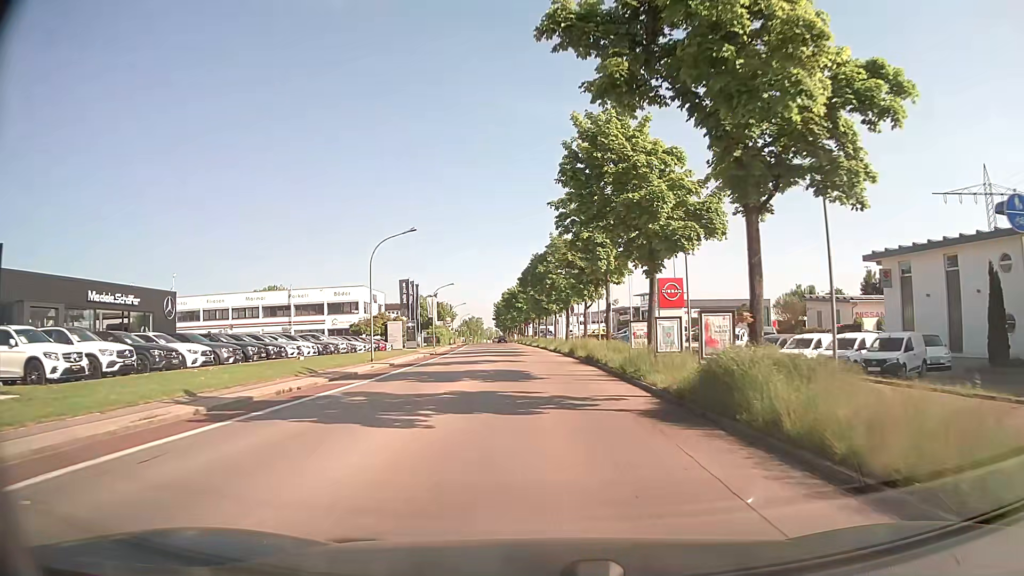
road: tertiary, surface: asphalt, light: Day
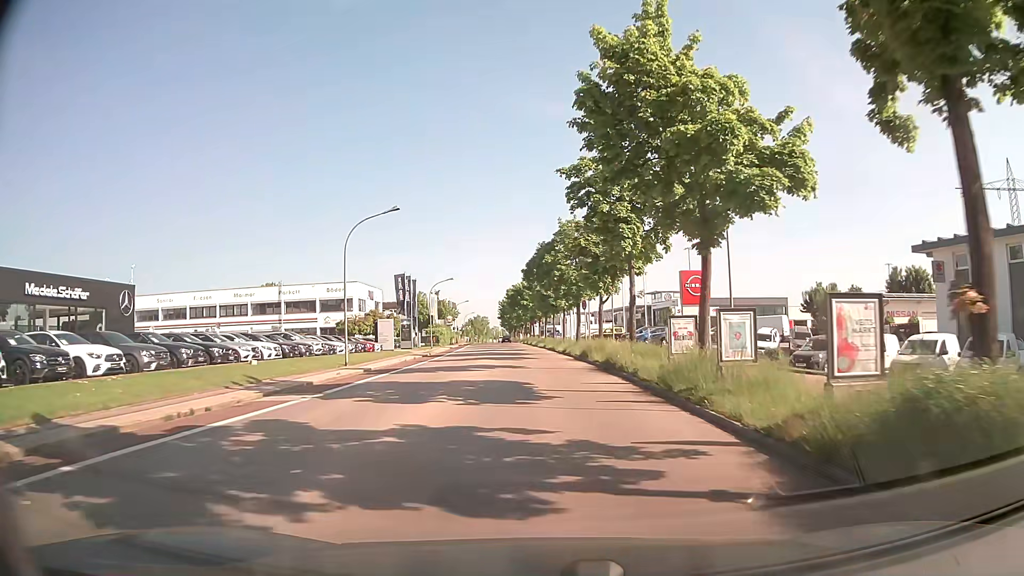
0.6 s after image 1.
(0.0, +6.2) m; -1°
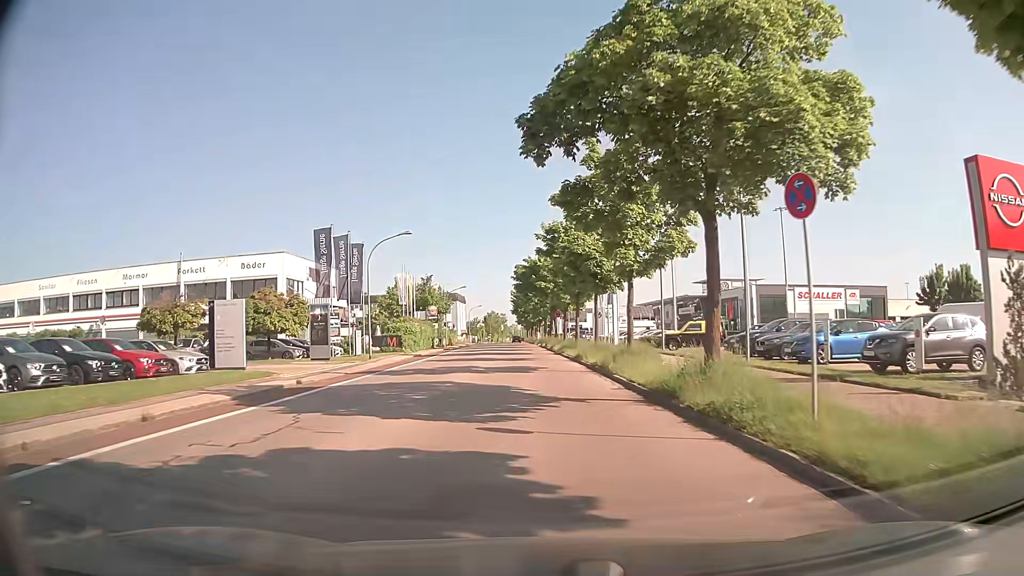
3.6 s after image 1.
(-0.5, +31.9) m; -2°
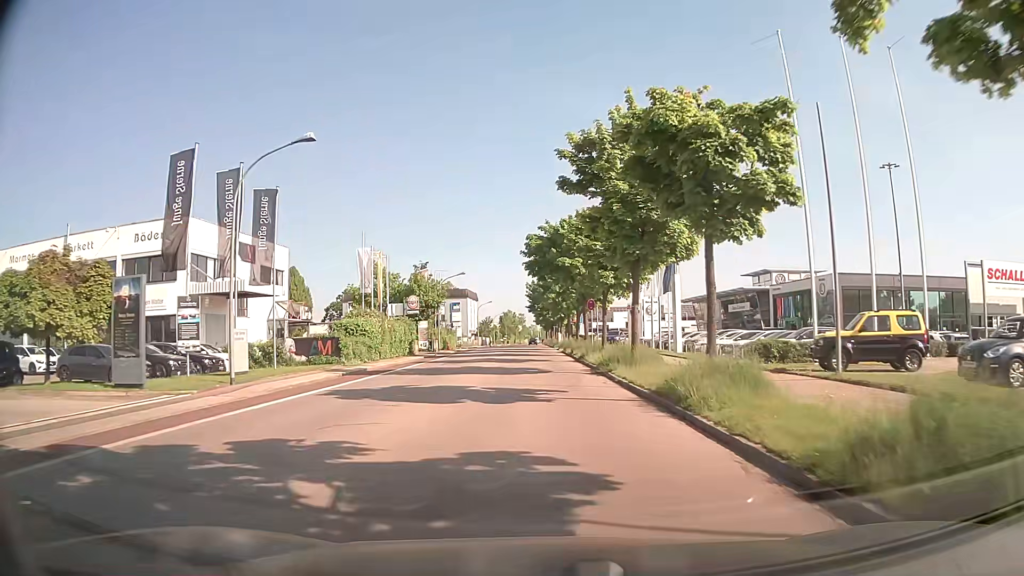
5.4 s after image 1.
(-0.2, +19.8) m; -1°
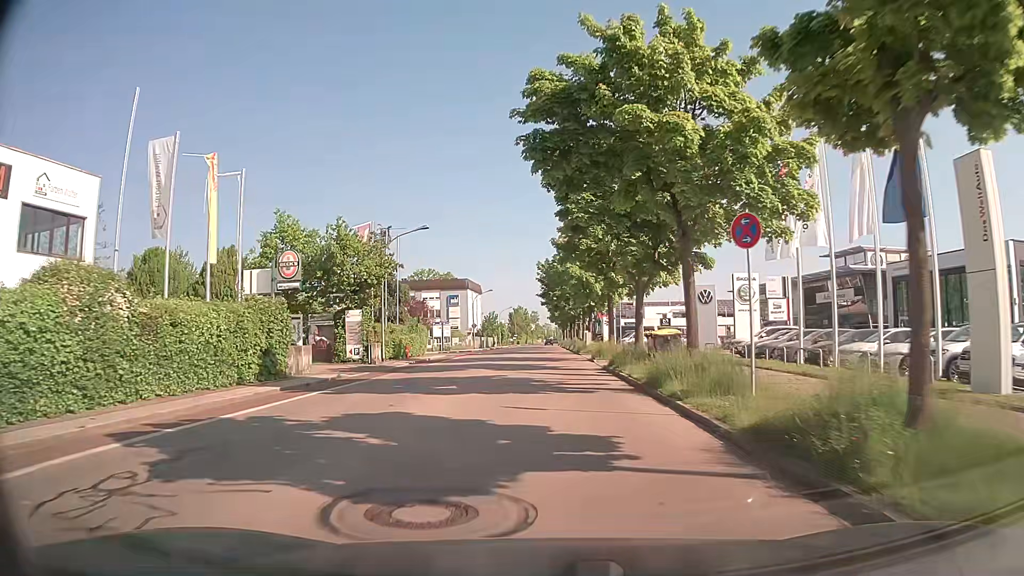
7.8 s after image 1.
(-0.5, +27.2) m; -1°
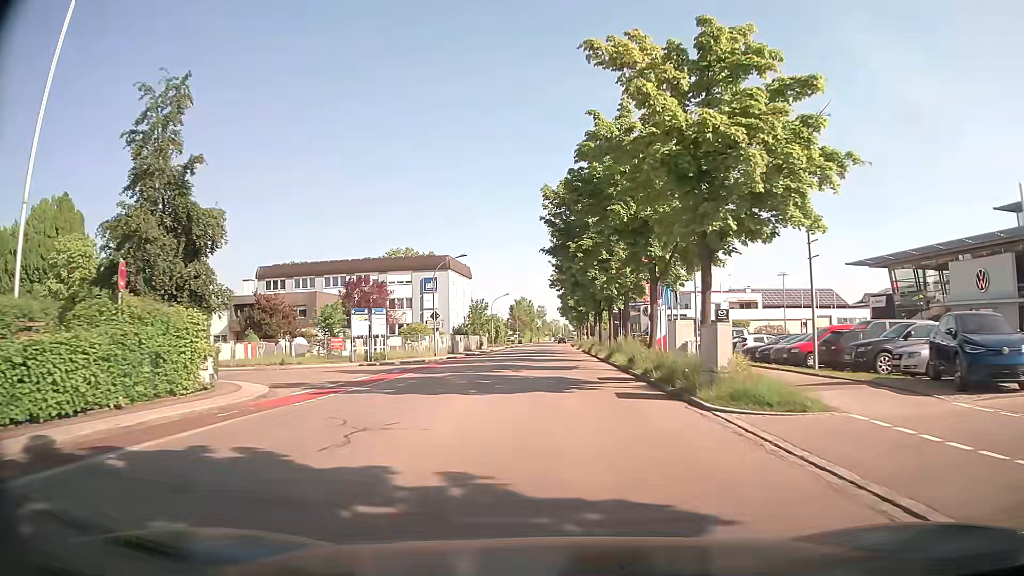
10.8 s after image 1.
(-0.5, +35.0) m; -1°
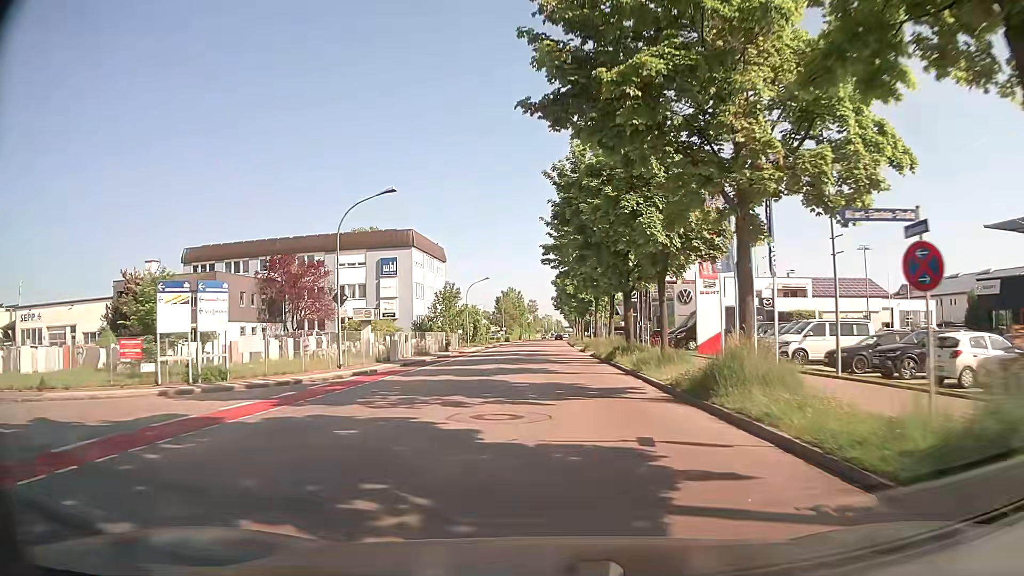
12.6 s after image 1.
(+0.2, +21.5) m; +1°
(0, +10) (0, +20) (0, +30) (0, +40) (0, +50) (0, +60) (0, +70) (0, +80) (0, +90) (0, +100) m
